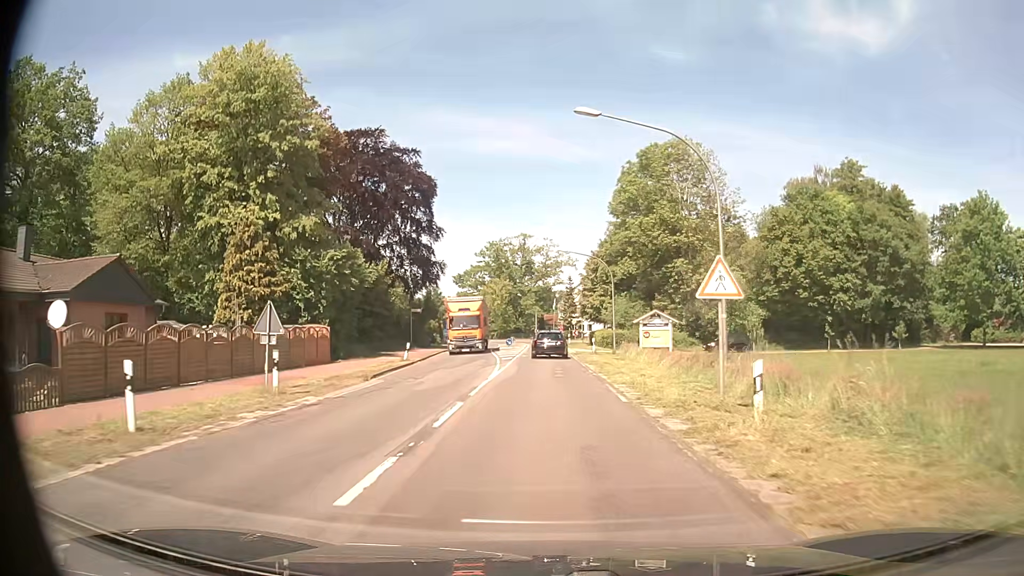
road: secondary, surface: asphalt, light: Day
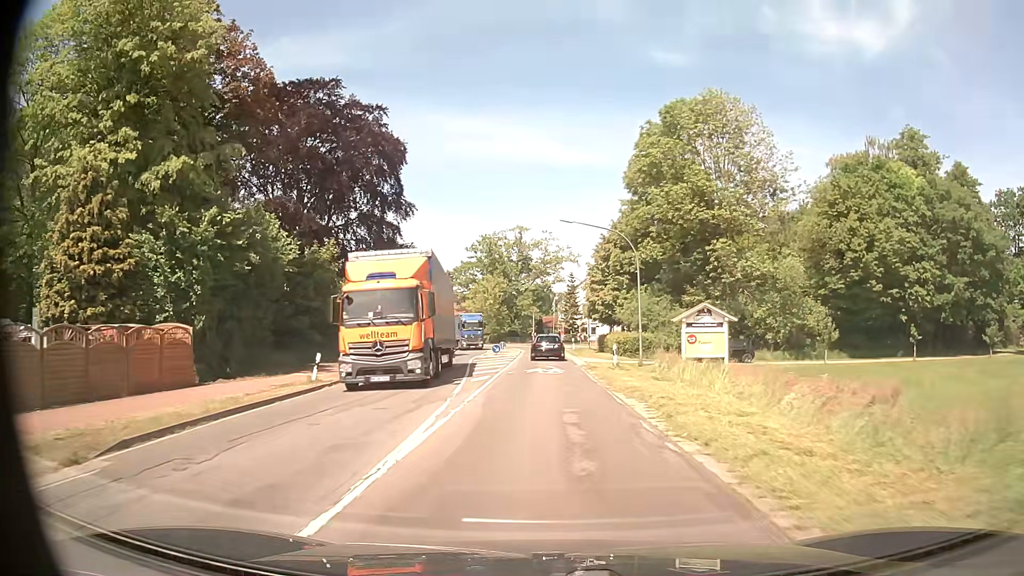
(0.0, +14.0) m; 0°
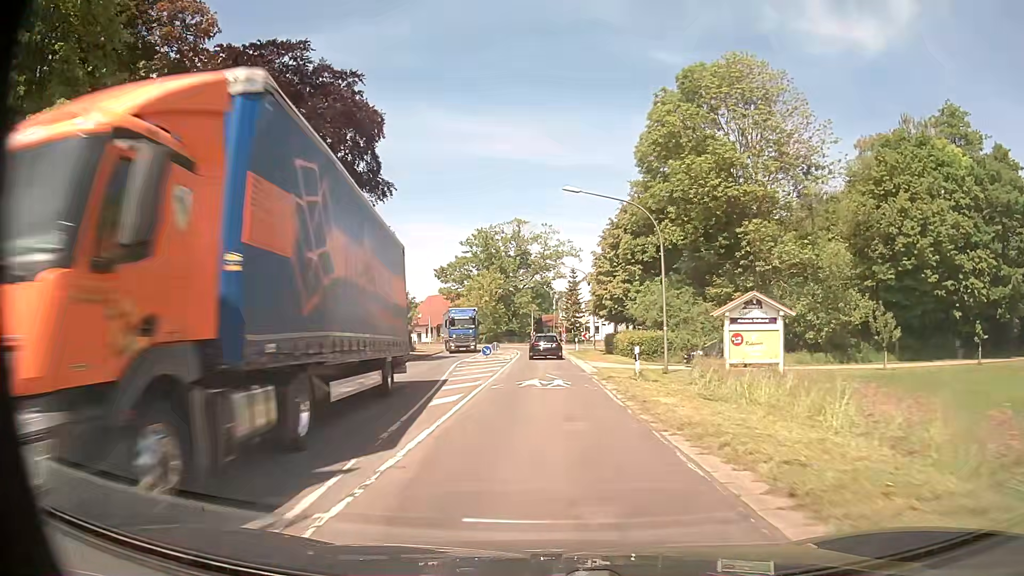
(0.0, +7.3) m; 0°
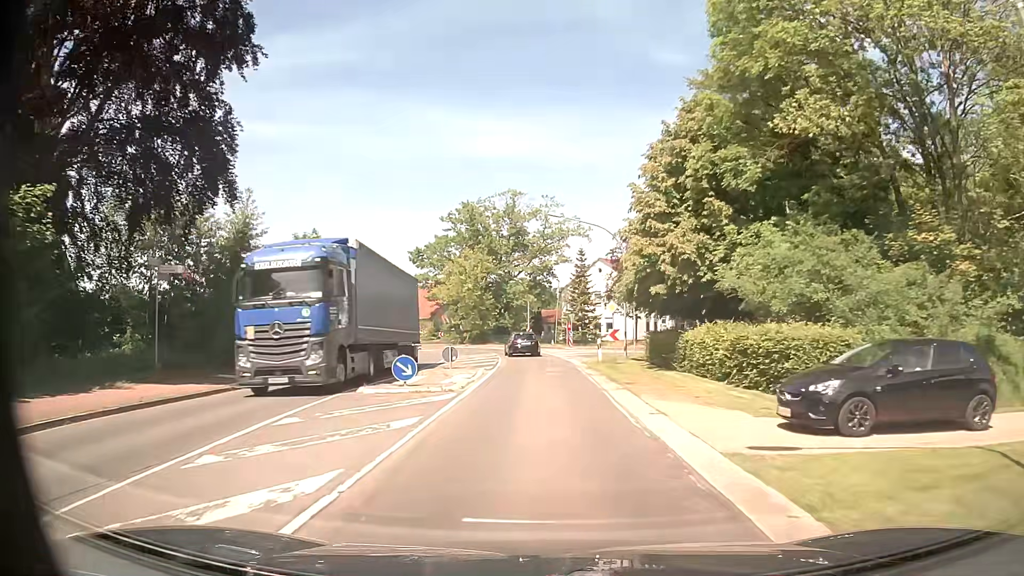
(0.0, +22.3) m; 0°
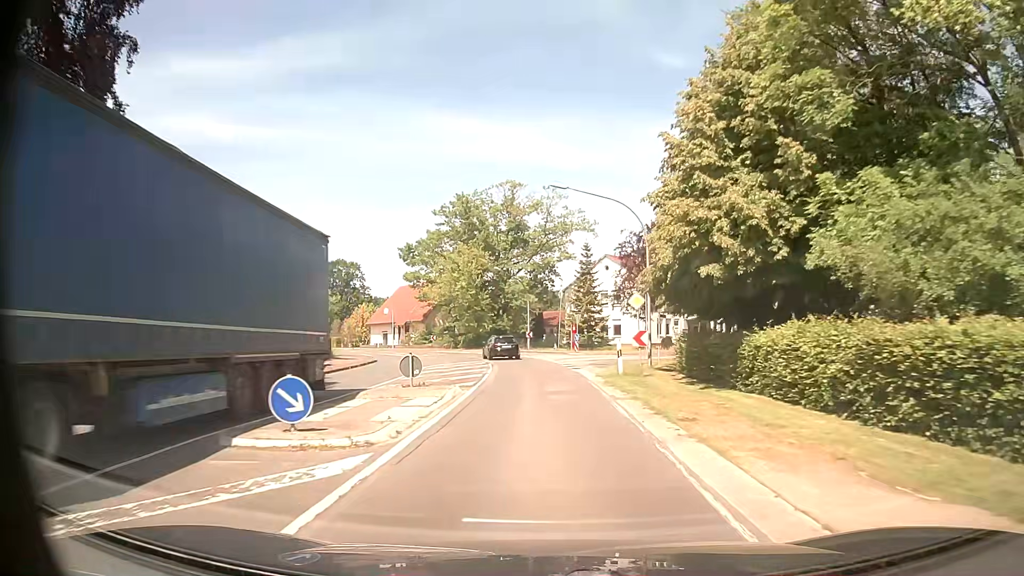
(0.0, +7.5) m; 0°
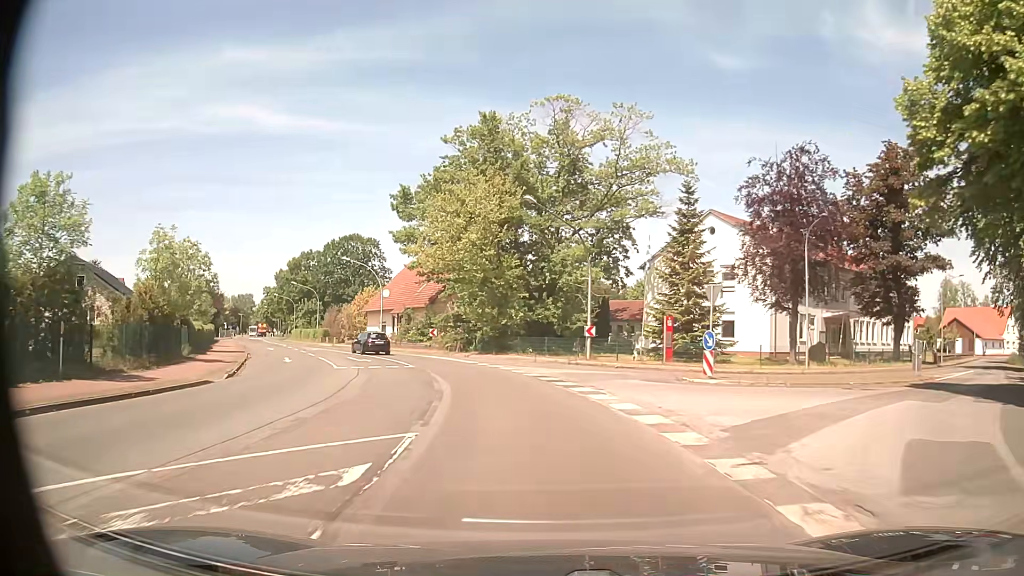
(-0.8, +30.3) m; -5°
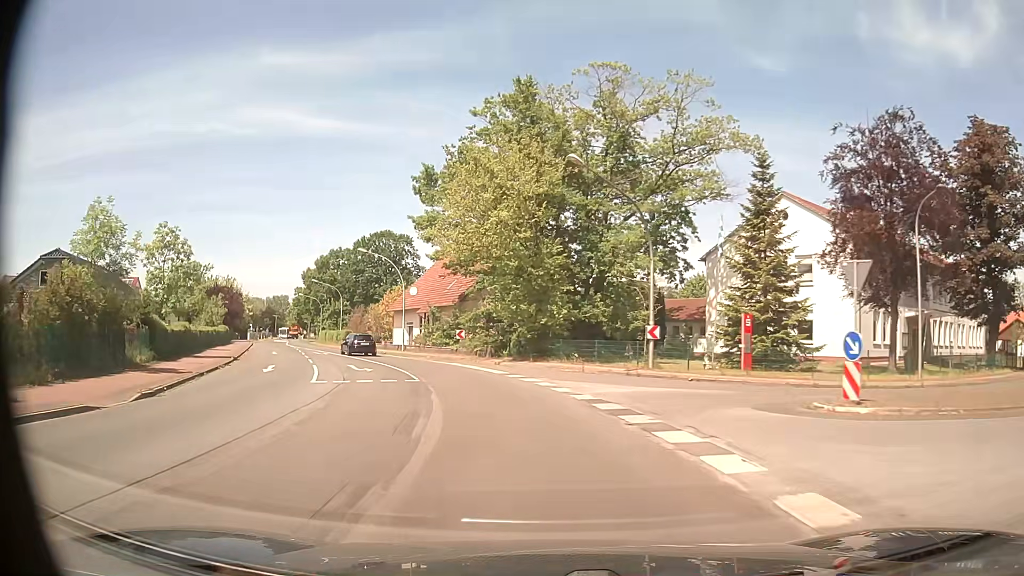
(-0.2, +7.6) m; -3°
